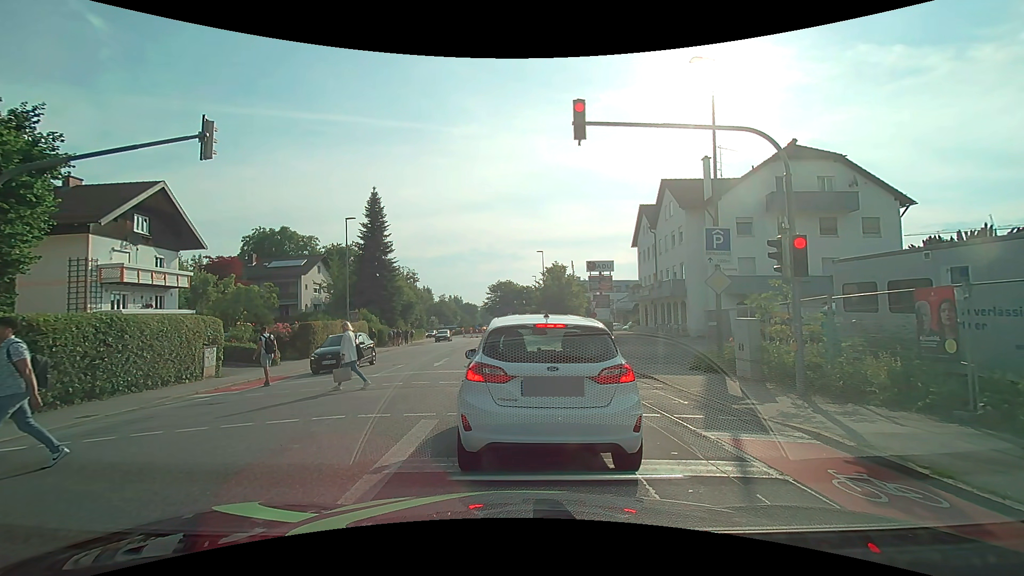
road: tertiary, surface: asphalt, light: Day
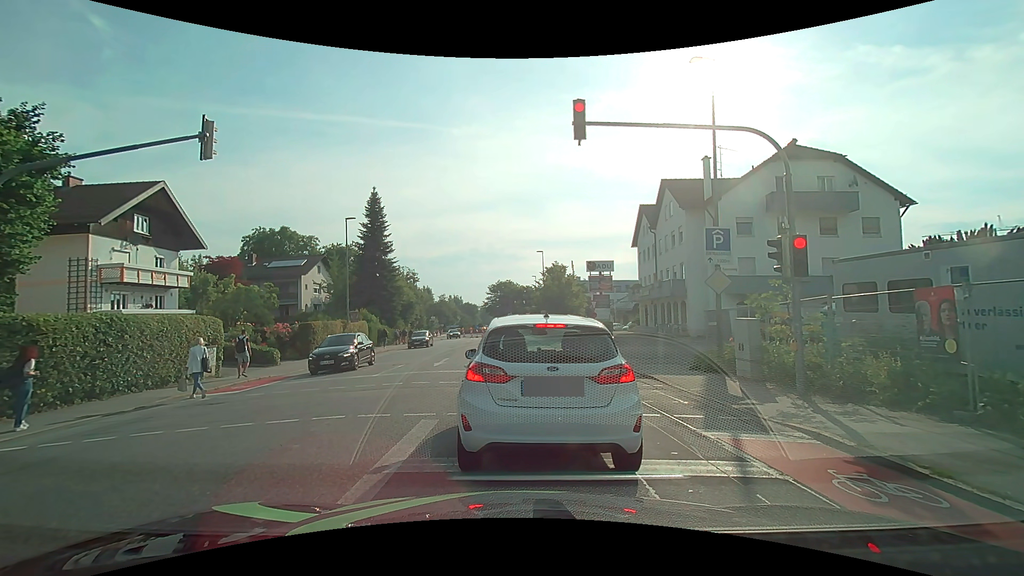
(0.0, 0.0) m; 0°
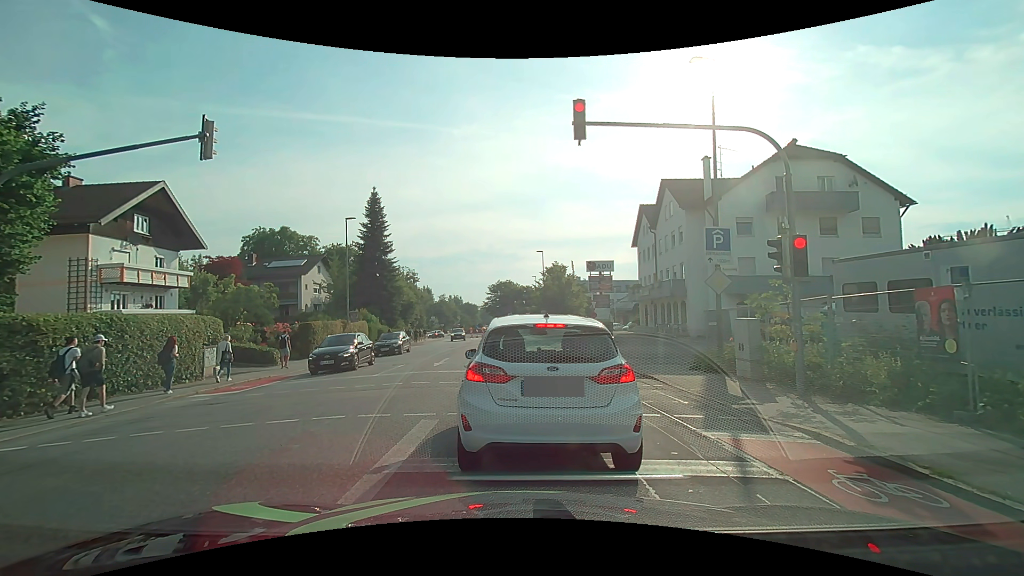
(0.0, 0.0) m; 0°
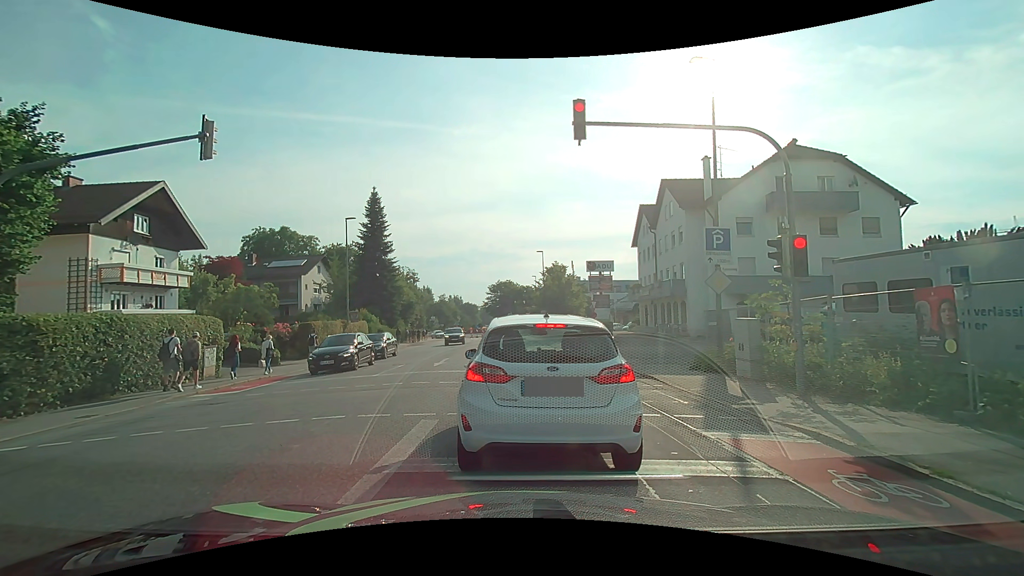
(0.0, 0.0) m; 0°
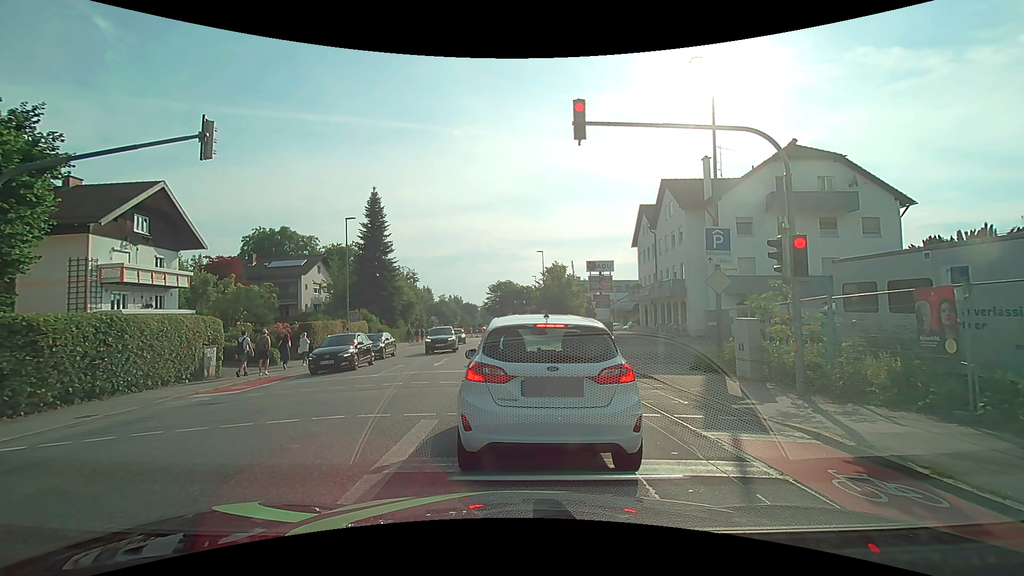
(0.0, 0.0) m; 0°
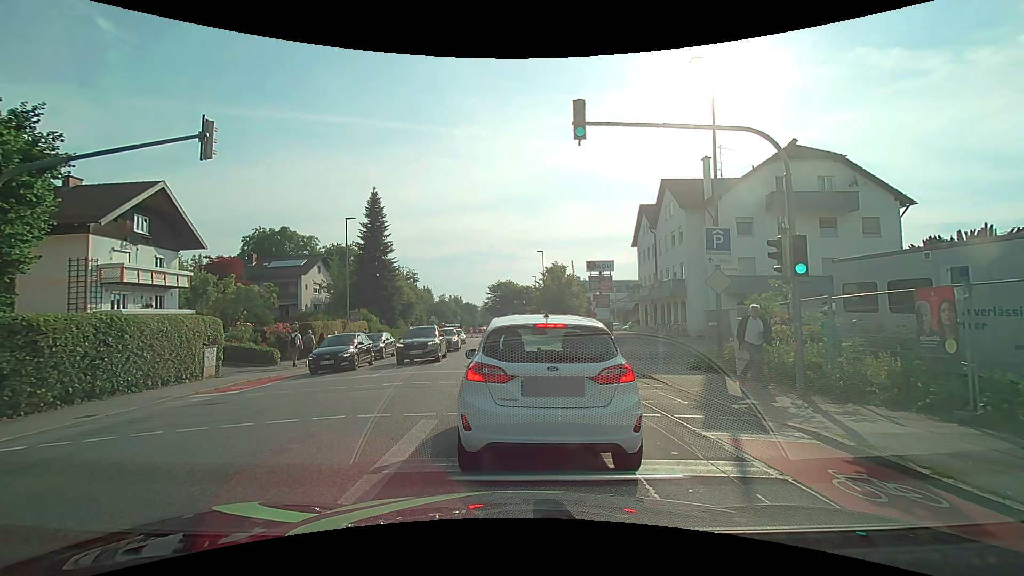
(0.0, 0.0) m; 0°
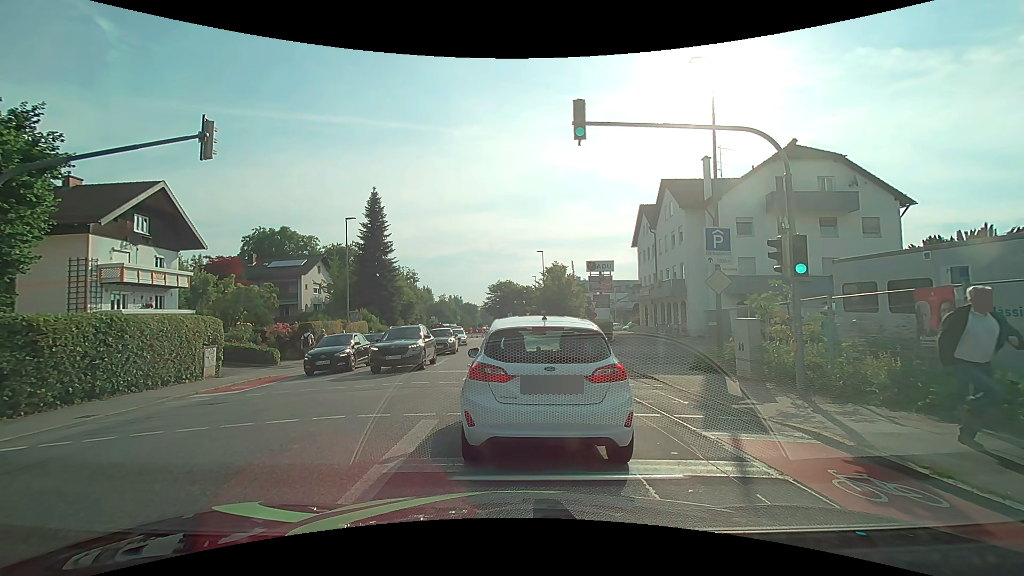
(0.0, 0.0) m; 0°
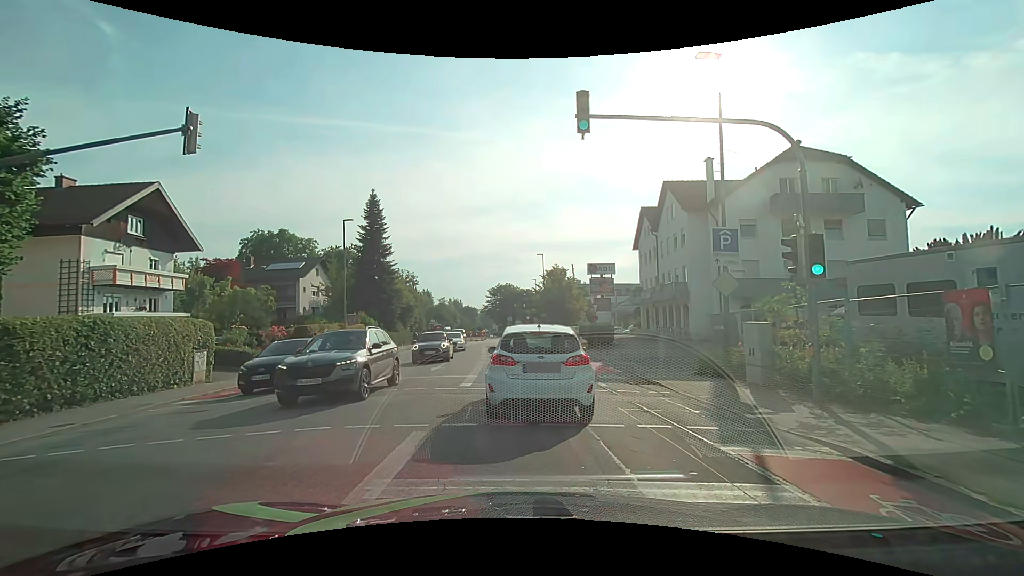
(0.0, +0.7) m; +1°
(0, +10) (0, +20) (-1, +30) (-1, +40) (-2, +50) (-3, +60) (-4, +70) (-5, +80) (-4, +90) (-3, +100) m
